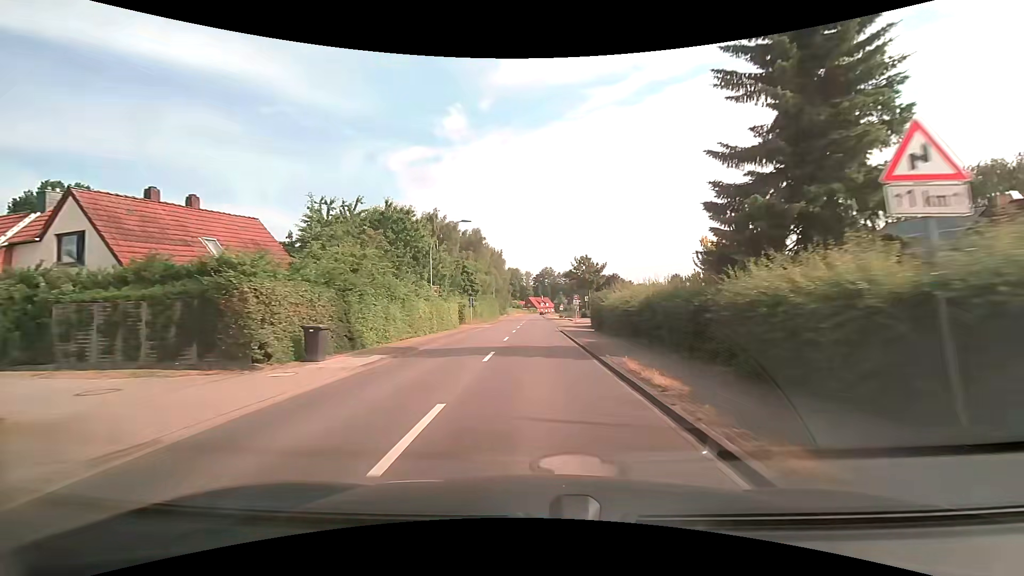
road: secondary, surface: asphalt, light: Day
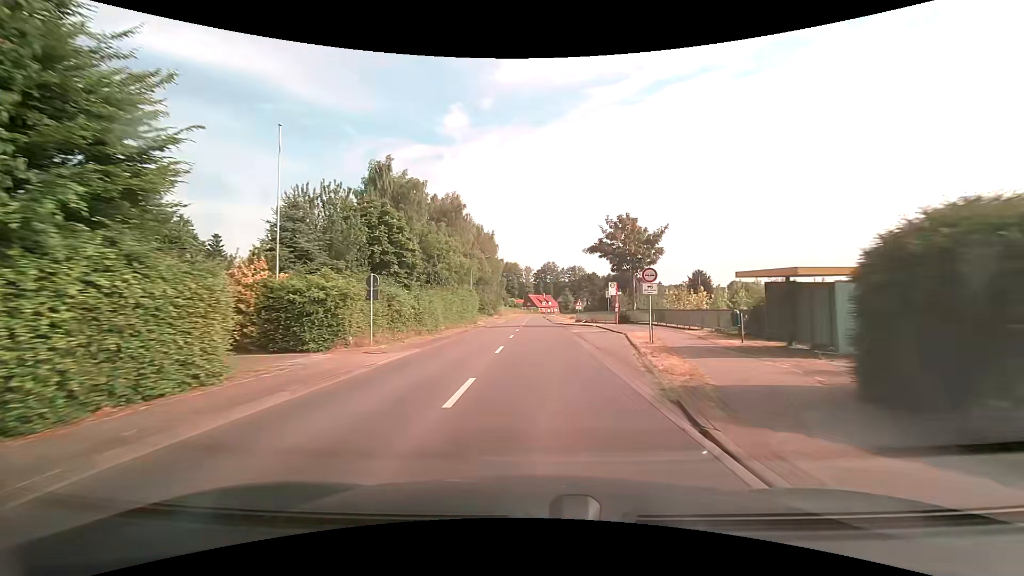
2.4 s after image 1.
(-0.2, +33.1) m; 0°
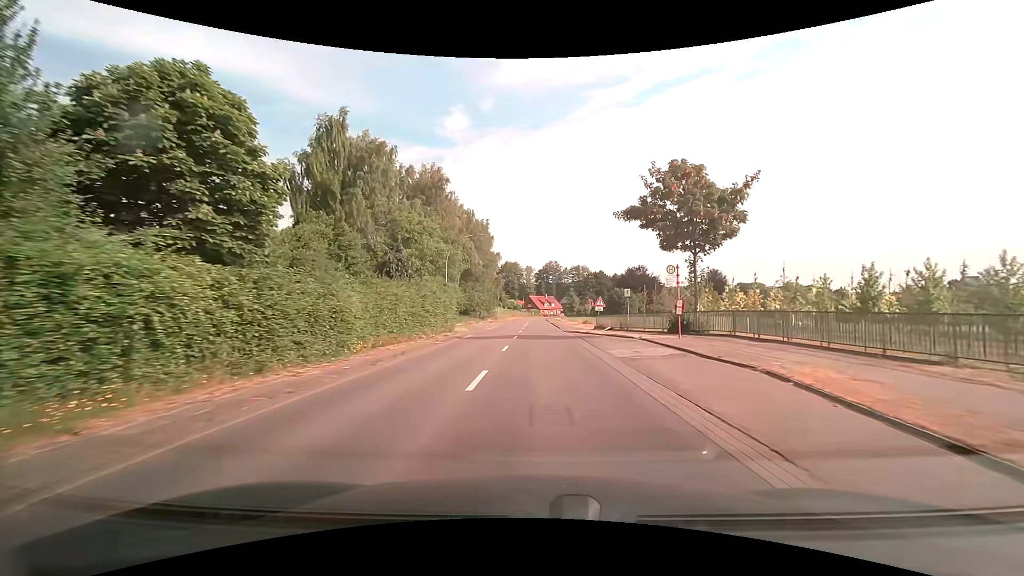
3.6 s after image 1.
(-0.1, +16.3) m; 0°
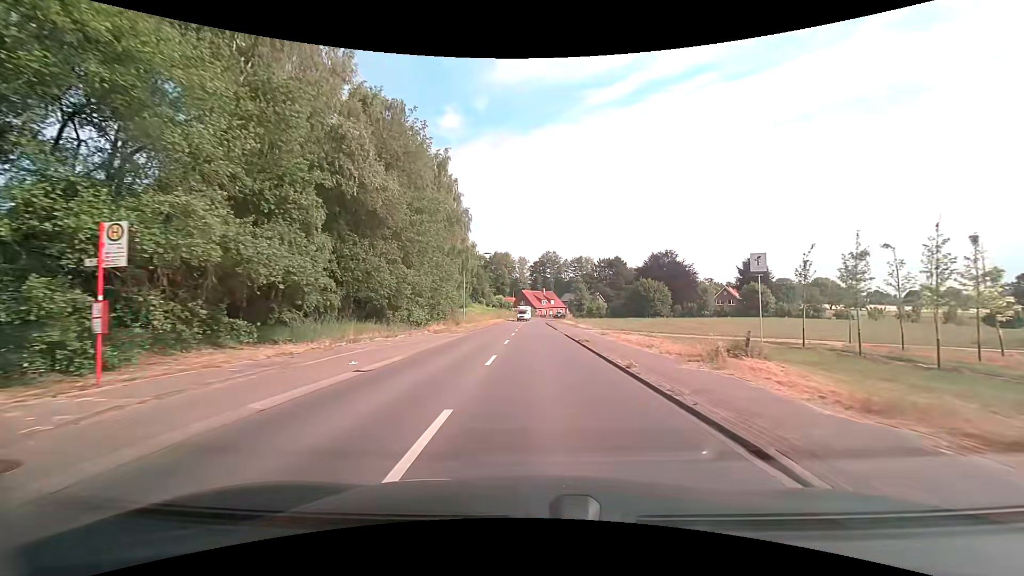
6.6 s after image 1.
(+0.2, +40.6) m; +1°
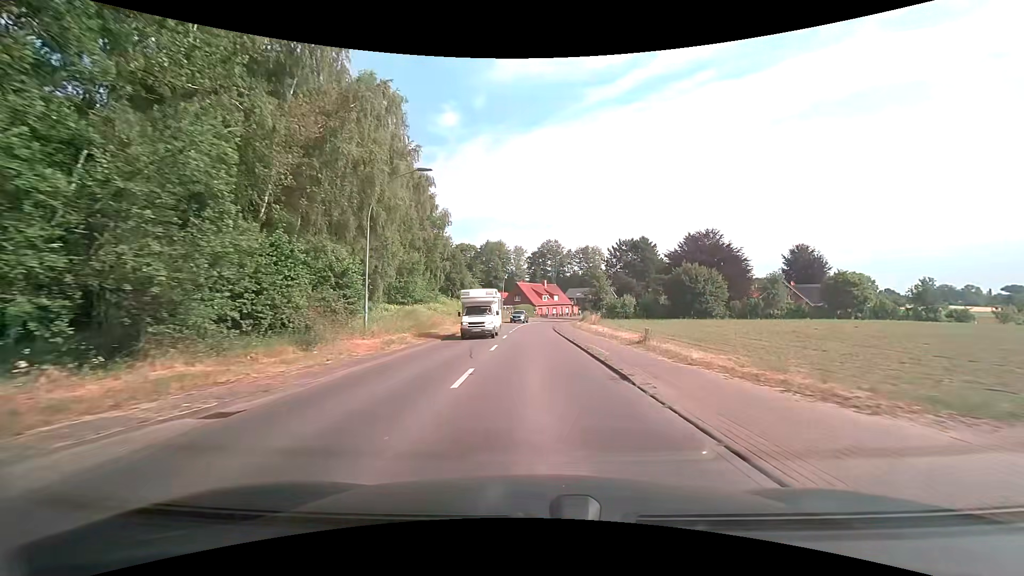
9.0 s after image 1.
(+0.1, +30.9) m; 0°
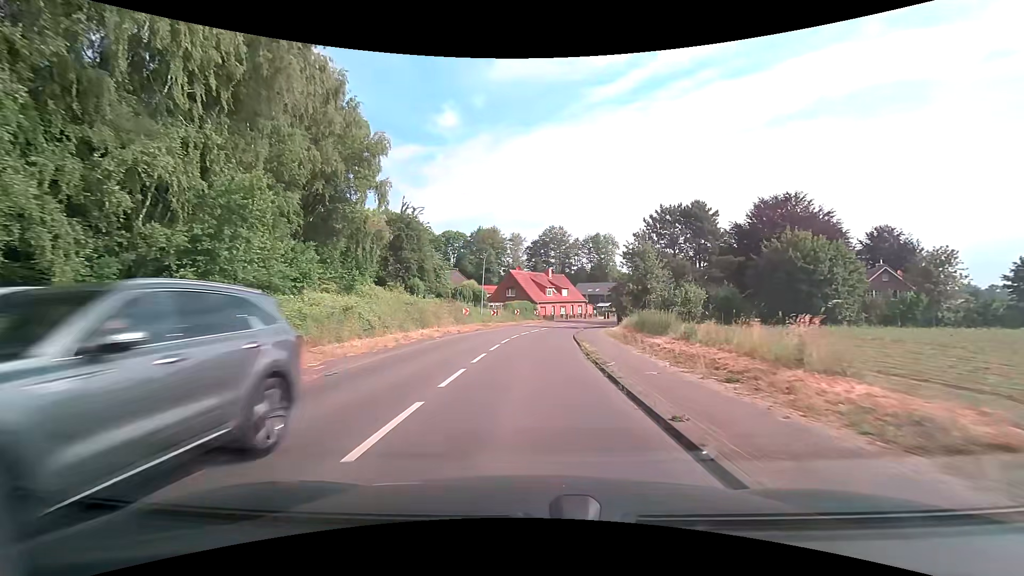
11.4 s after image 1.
(+0.2, +30.4) m; 0°
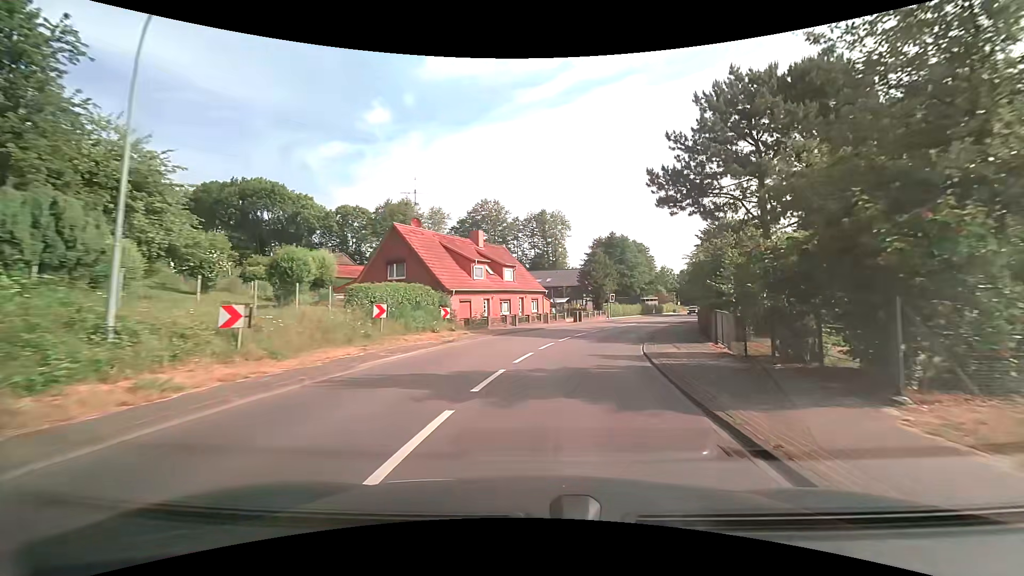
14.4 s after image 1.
(+1.2, +37.4) m; +7°
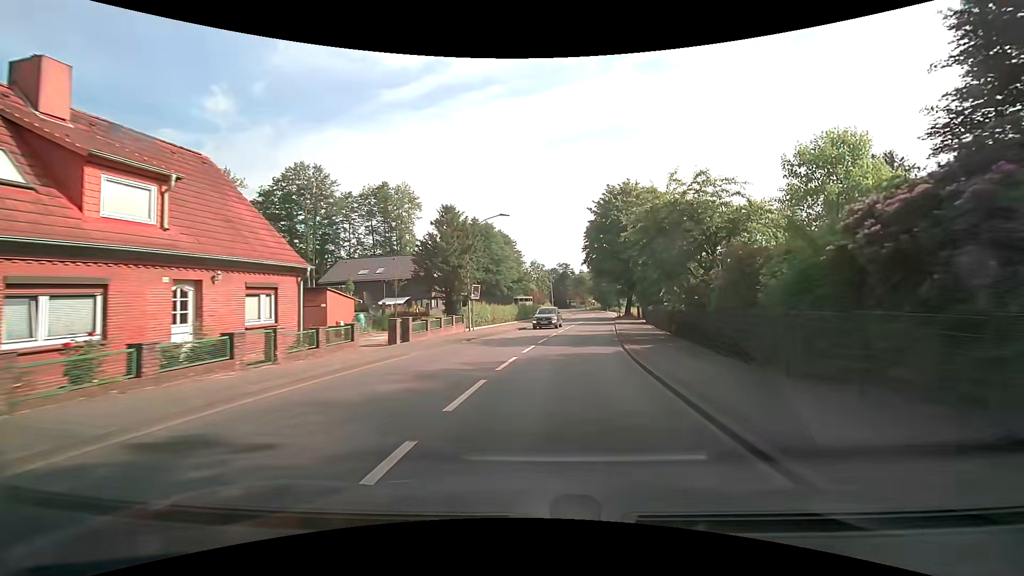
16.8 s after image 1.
(+3.8, +28.1) m; +16°
(0, +10) (+2, +20) (+3, +30) (+4, +40) (+6, +50) (+8, +59) (+9, +69) (+10, +79) (+12, +89) (+13, +99) m
